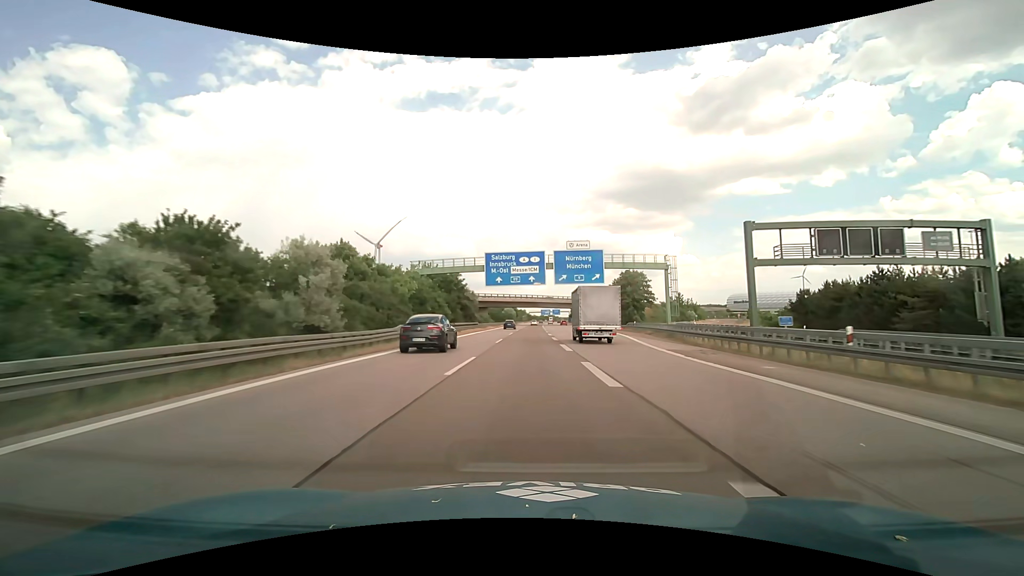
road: motorway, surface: asphalt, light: Day
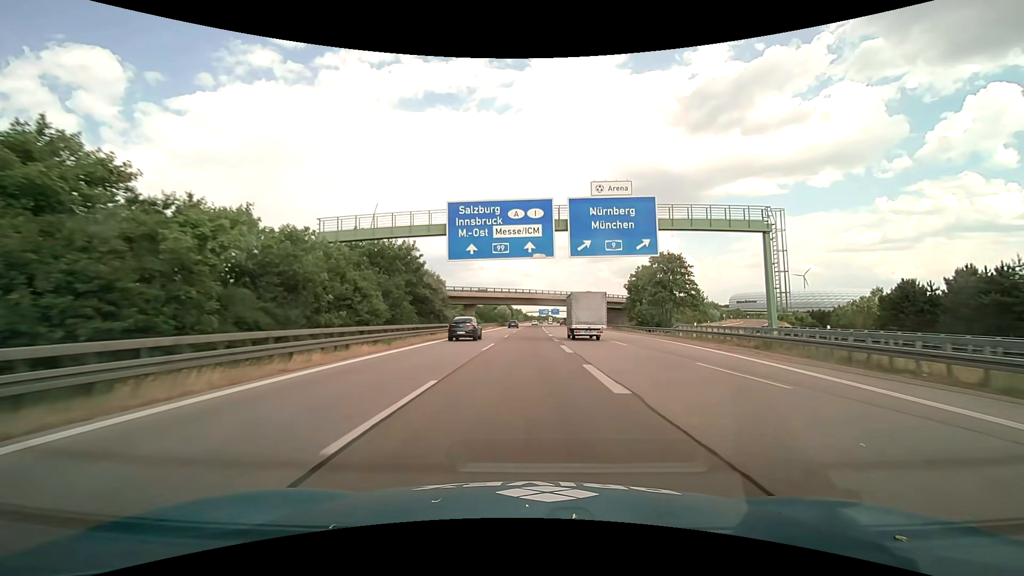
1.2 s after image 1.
(+0.1, +25.0) m; 0°
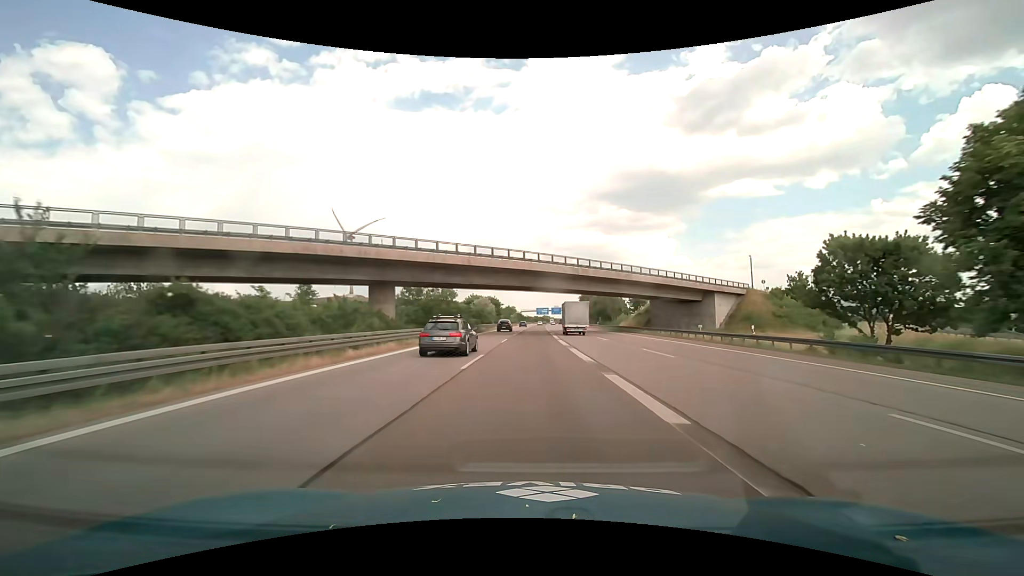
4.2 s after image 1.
(+0.2, +62.6) m; 0°
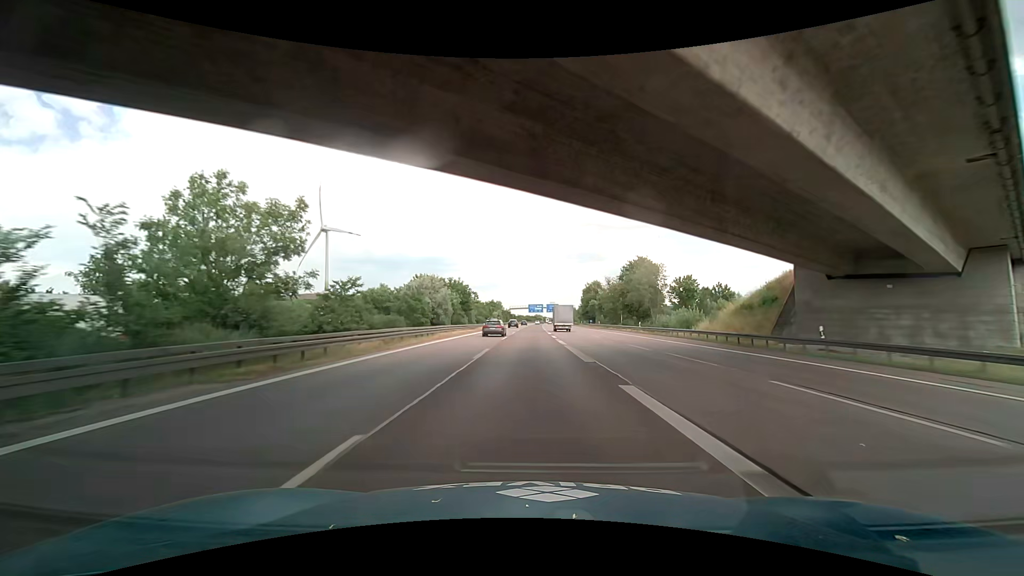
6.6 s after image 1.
(+0.5, +50.1) m; +1°
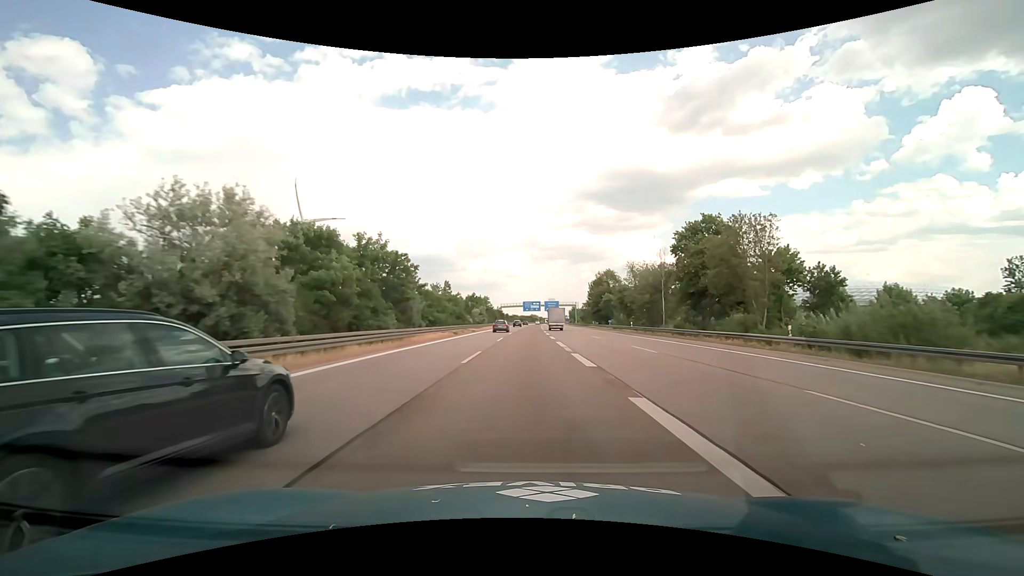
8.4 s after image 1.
(+0.1, +37.6) m; 0°
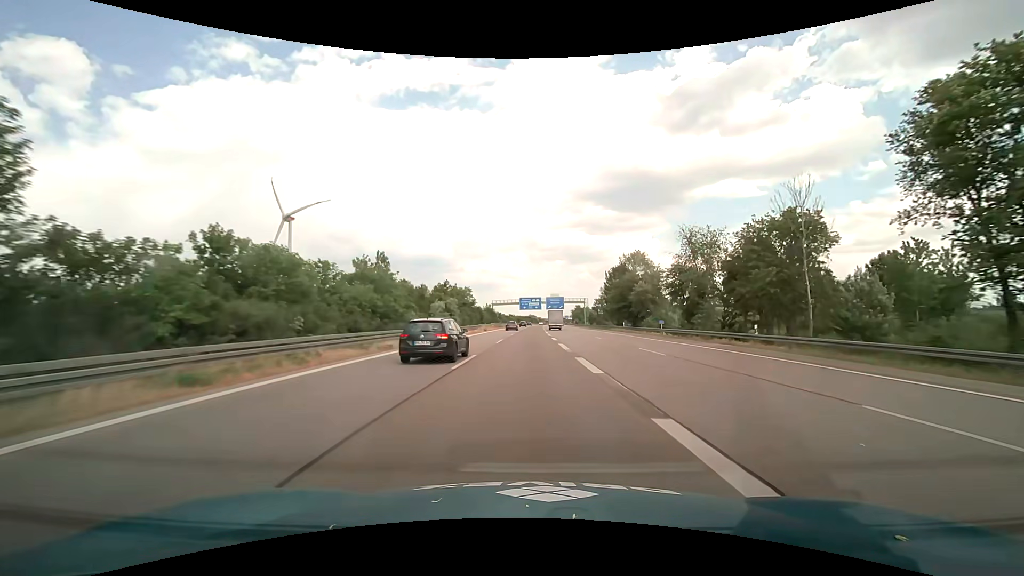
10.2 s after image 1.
(0.0, +37.6) m; 0°
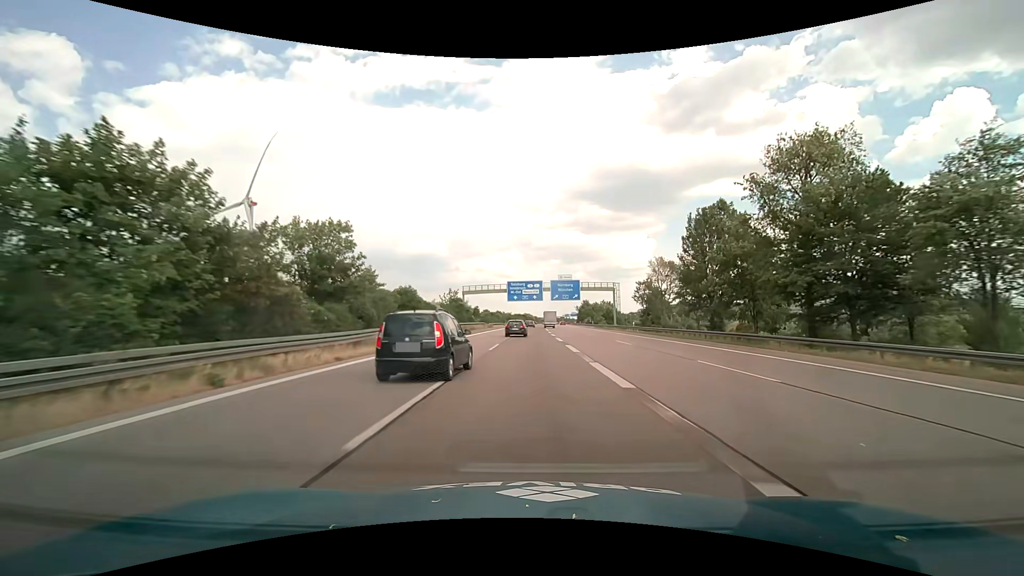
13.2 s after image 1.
(+0.2, +62.7) m; +1°
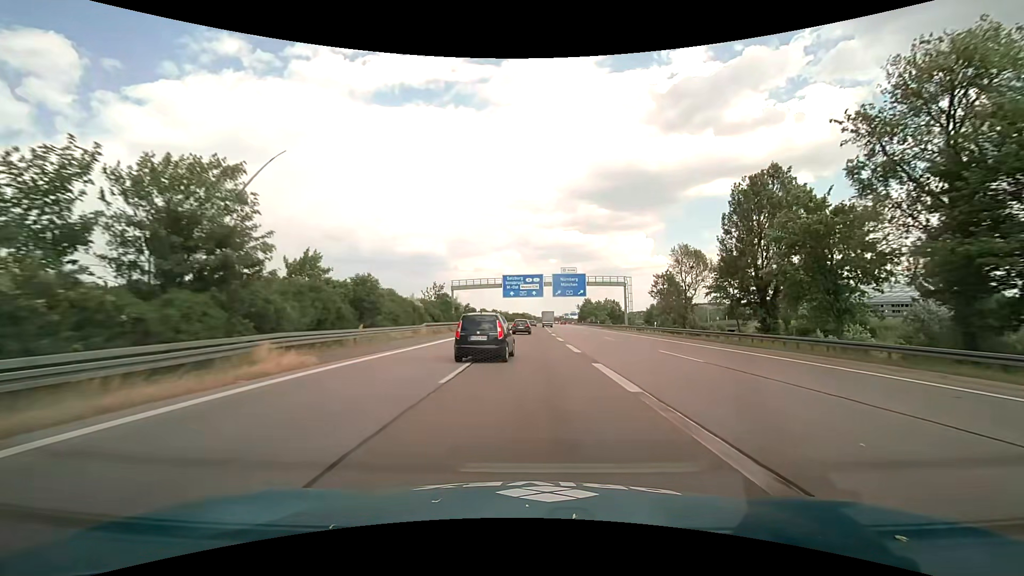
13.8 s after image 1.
(0.0, +12.6) m; 0°
(0, +10) (0, +20) (0, +30) (0, +40) (0, +50) (0, +60) (0, +70) (0, +80) (+1, +90) (+1, +100) m
